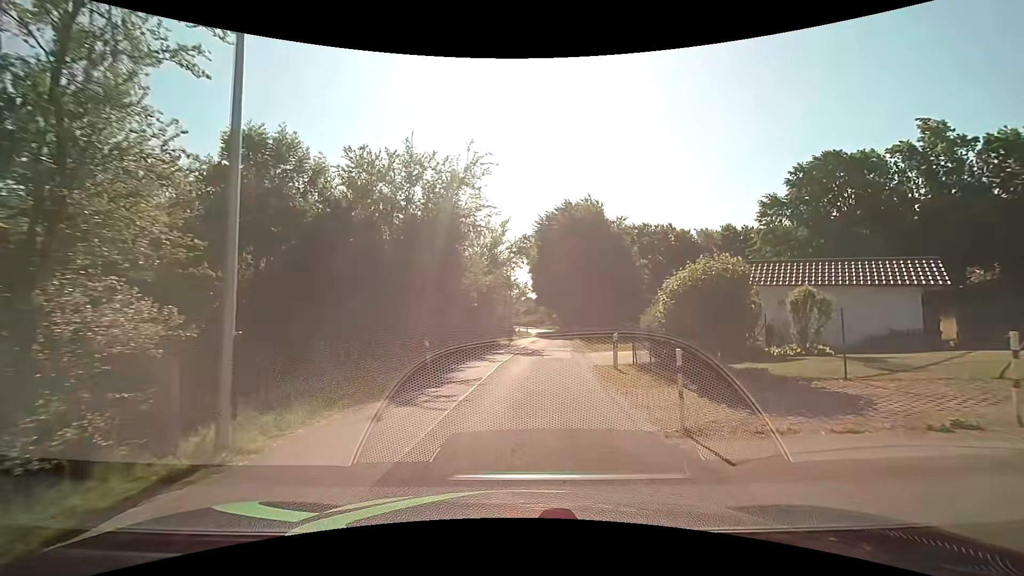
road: residential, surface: asphalt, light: Day
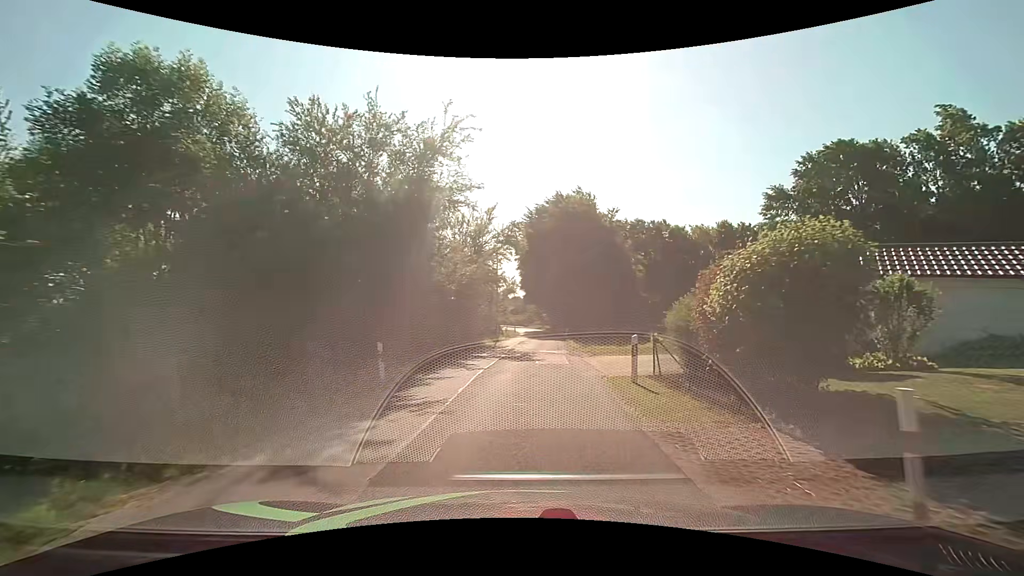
(+0.1, +4.1) m; +2°
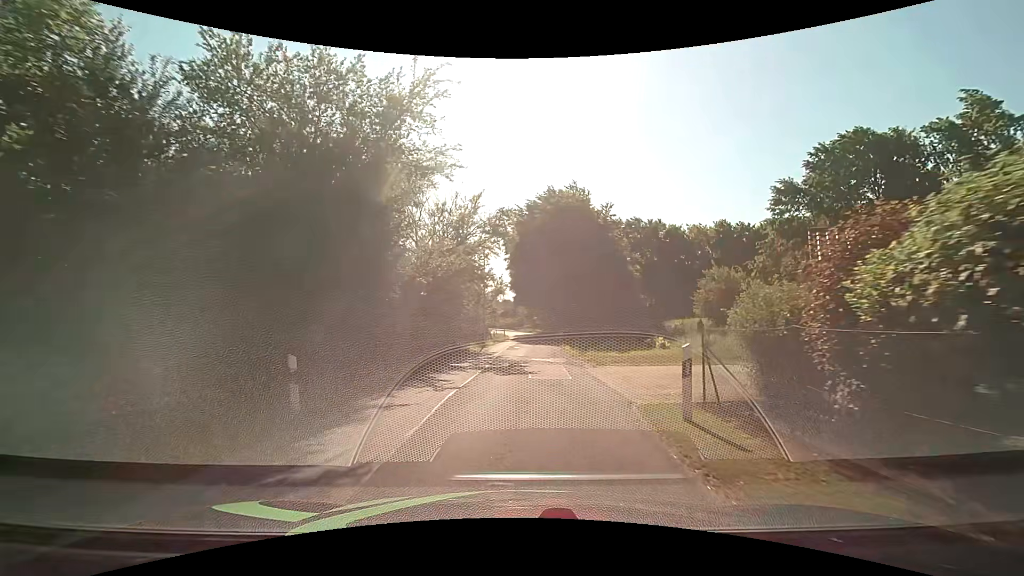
(0.0, +4.1) m; +1°
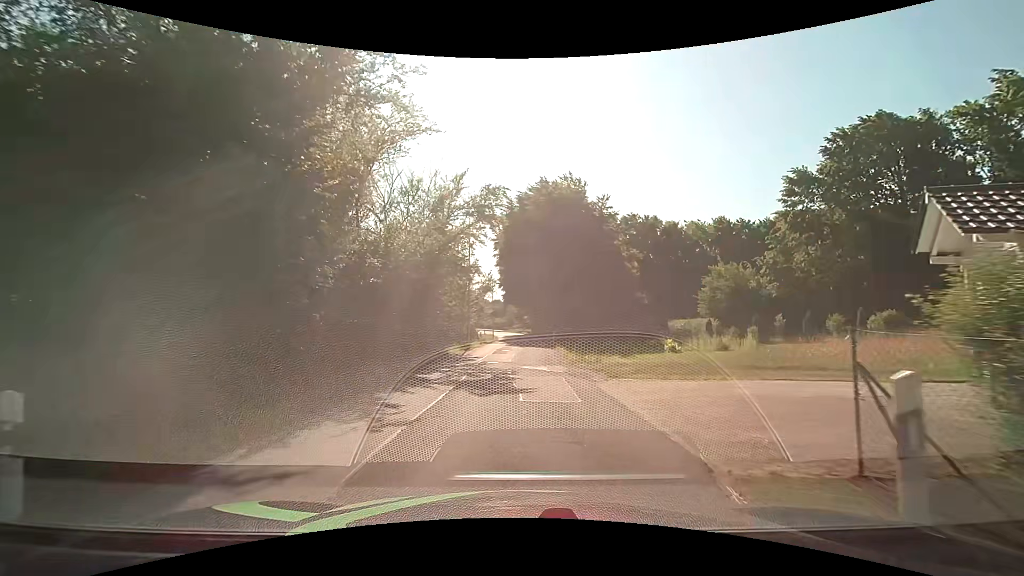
(+0.1, +4.2) m; +1°
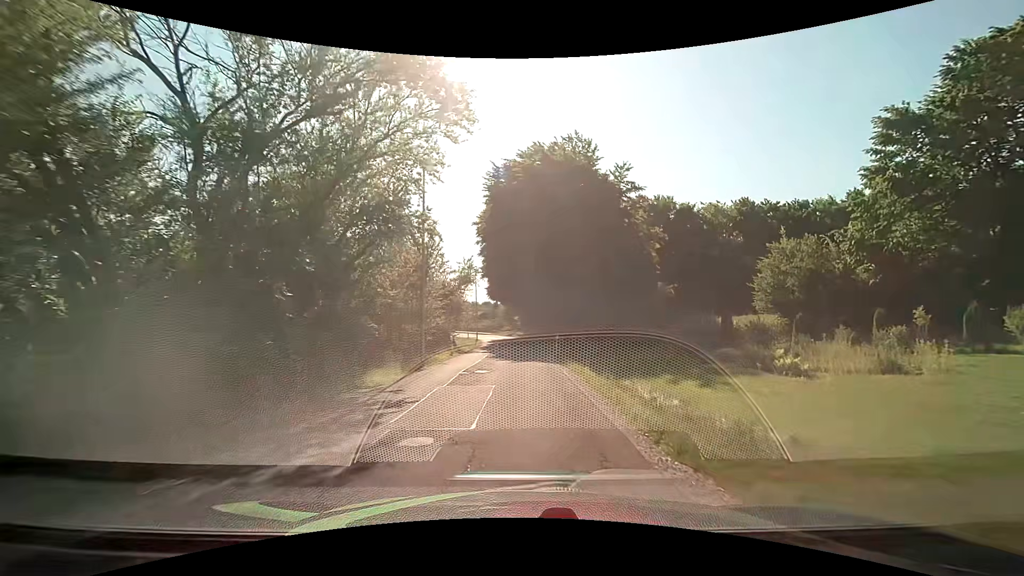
(+0.2, +12.8) m; +2°
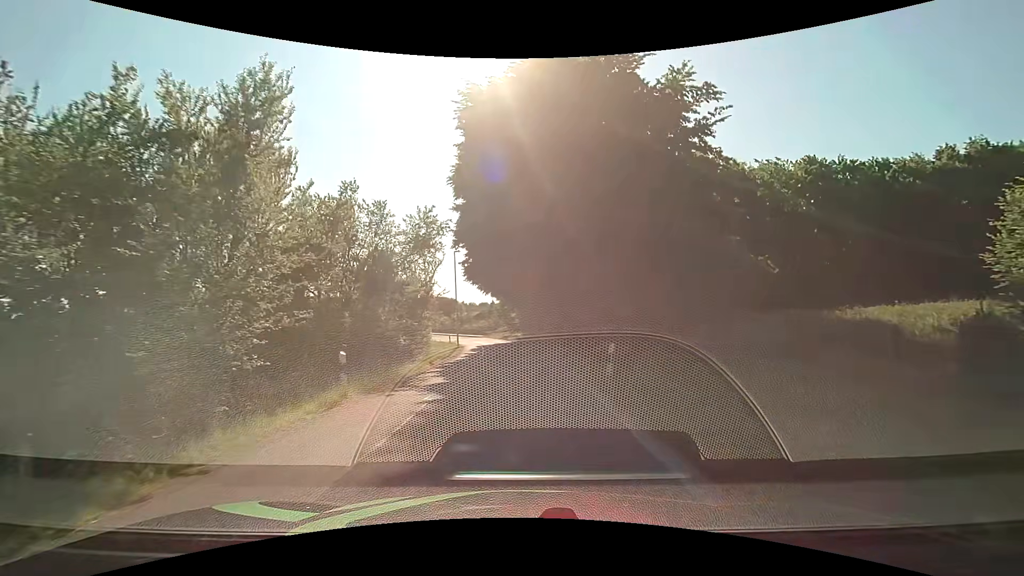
(0.0, +17.2) m; -1°
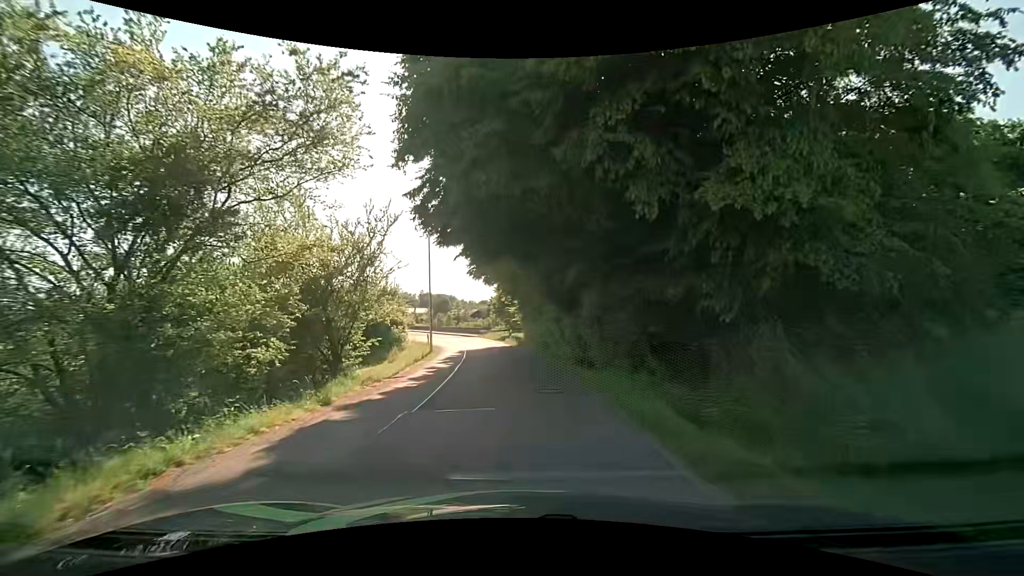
(+0.1, +12.9) m; 0°
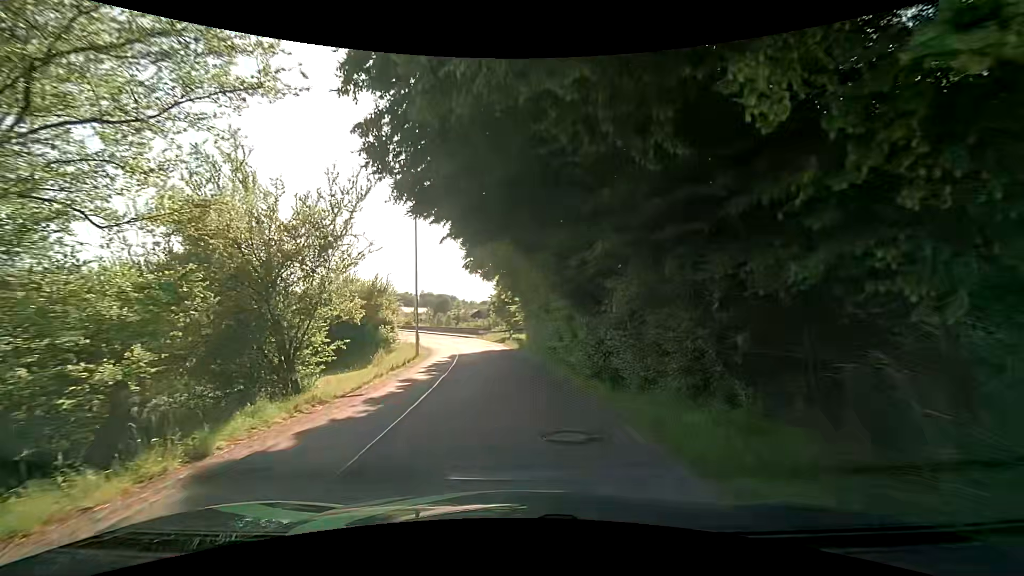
(0.0, +4.3) m; -1°
(0, +10) (-1, +20) (-1, +30) (-3, +40) (-4, +50) (-7, +59) (-9, +69) (-12, +79) (-16, +88) (-19, +97) m
